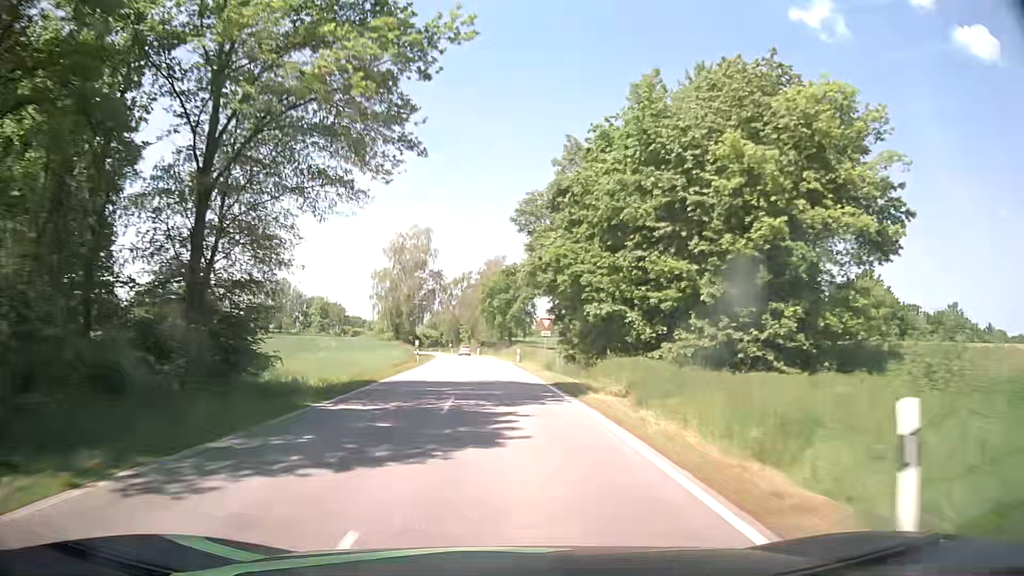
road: tertiary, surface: asphalt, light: Day
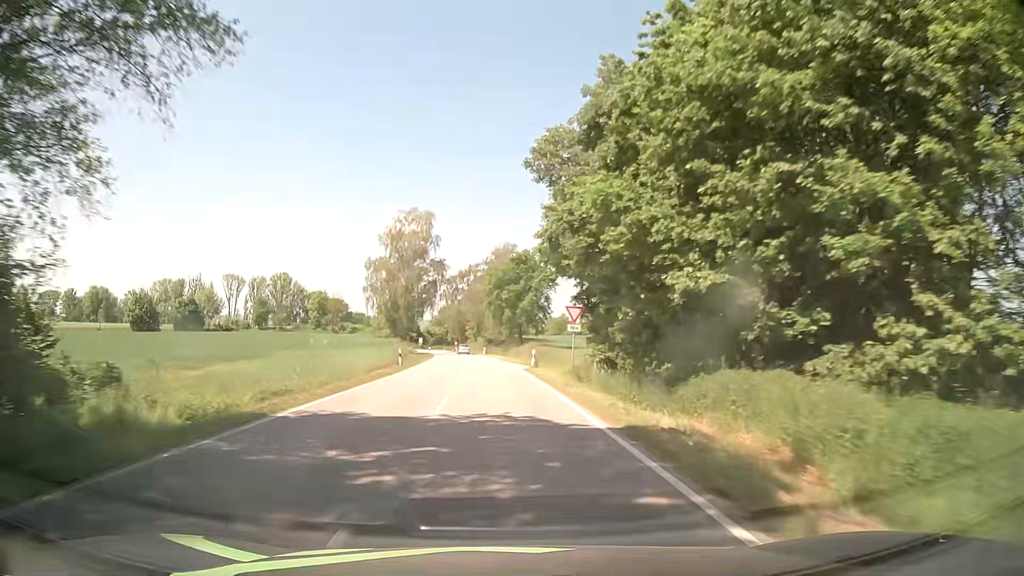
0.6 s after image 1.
(-0.1, +12.0) m; -1°
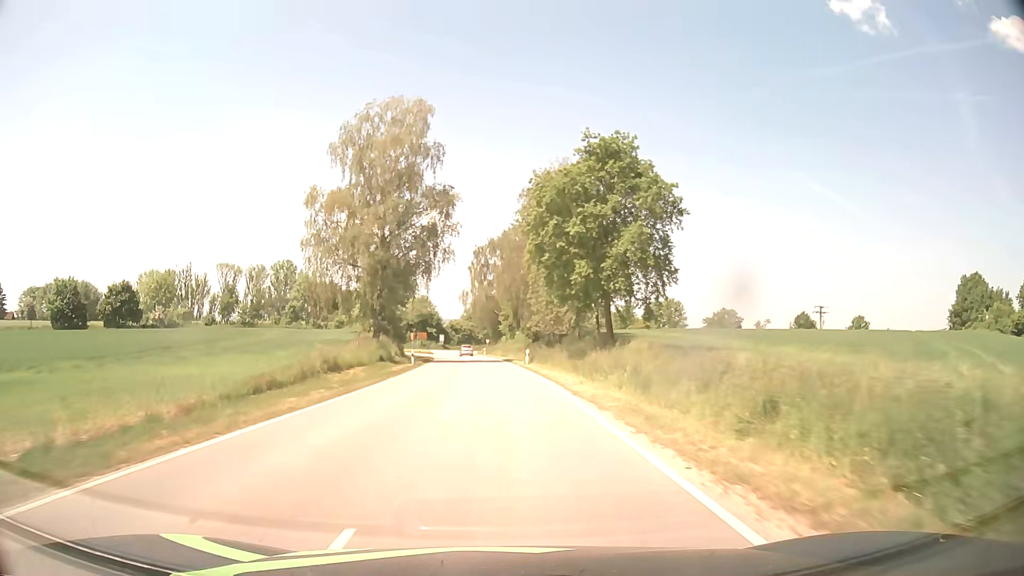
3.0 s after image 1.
(-1.6, +46.6) m; -3°
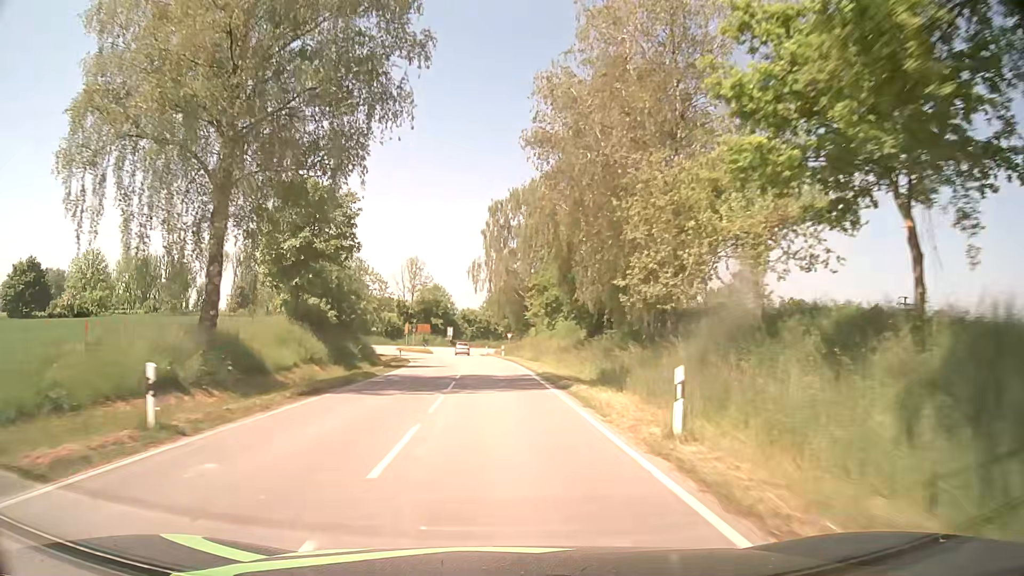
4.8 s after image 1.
(-0.6, +33.8) m; -2°
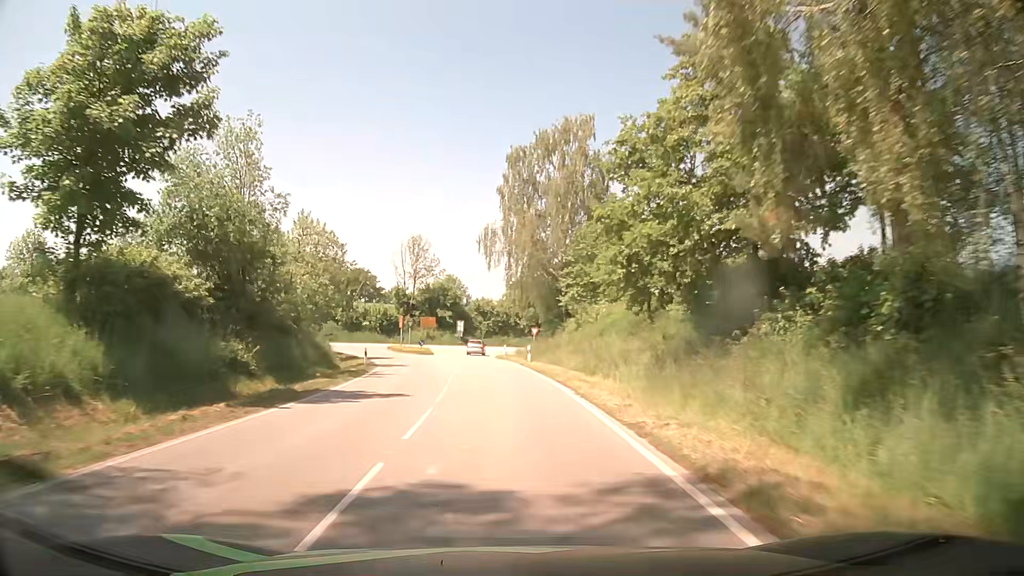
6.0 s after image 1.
(-0.3, +21.4) m; -2°
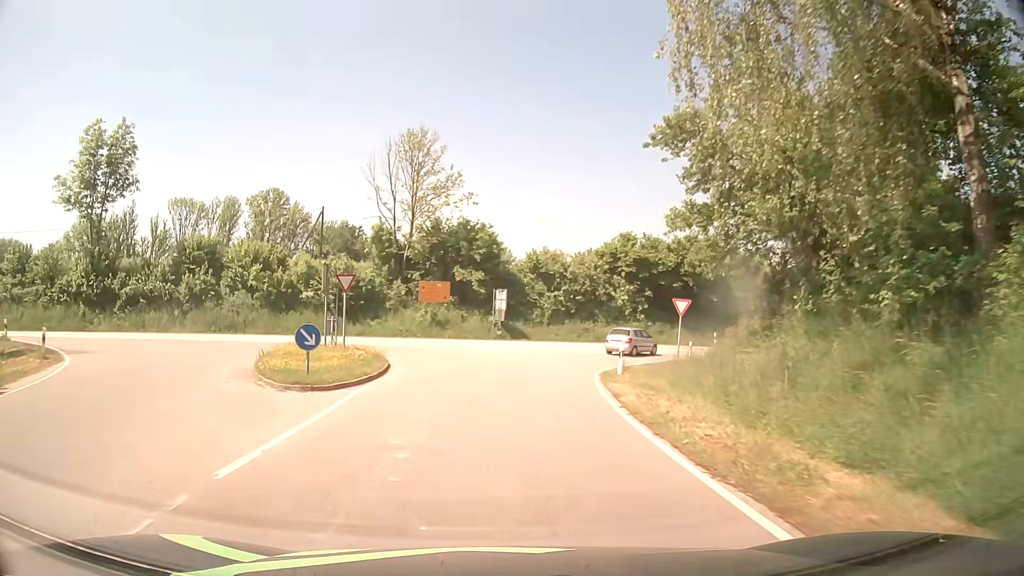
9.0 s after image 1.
(-2.0, +45.6) m; -5°
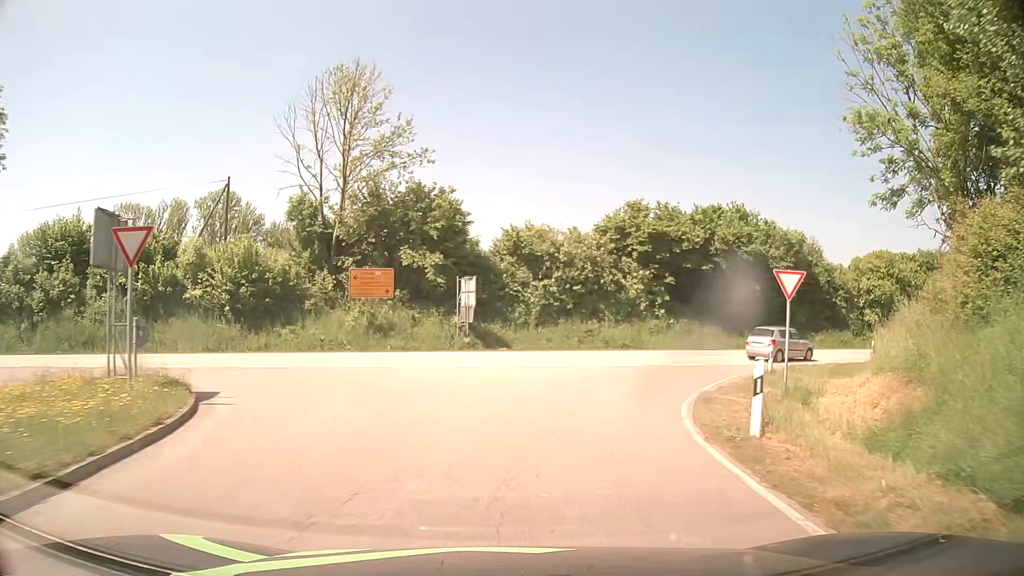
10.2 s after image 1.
(+0.1, +13.6) m; +2°
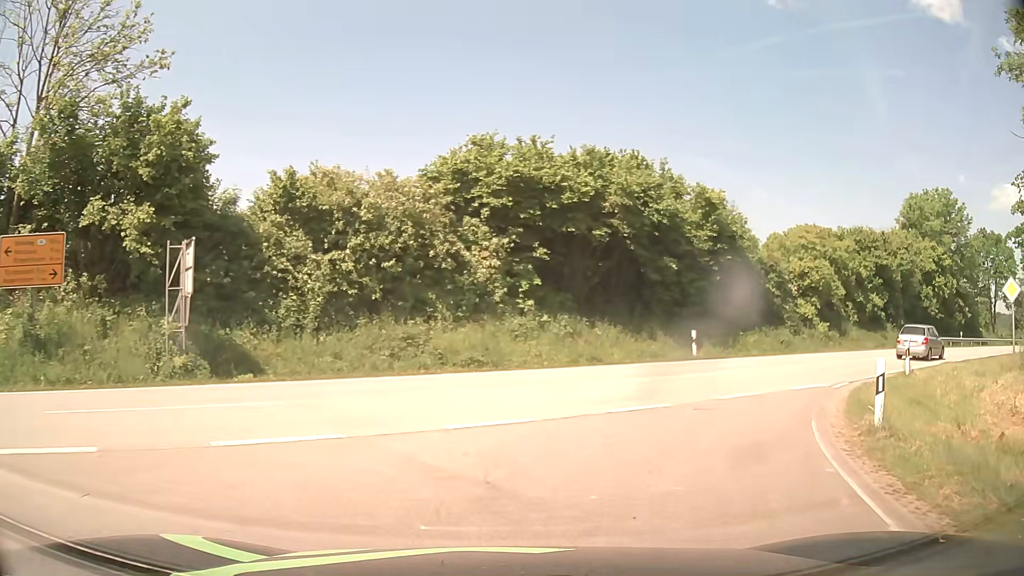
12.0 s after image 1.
(+1.4, +14.2) m; +14°
(+2, +10) (+8, +18) (+15, +24) (+24, +30) (+32, +36) (+40, +41) (+48, +47) (+57, +52) (+65, +57) (+74, +62) m
